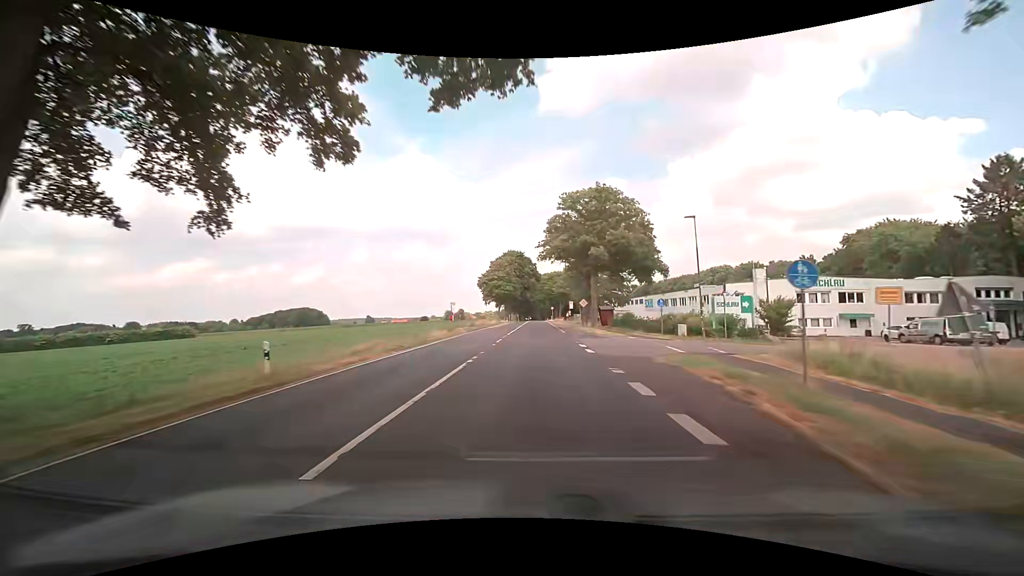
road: secondary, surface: asphalt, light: Day
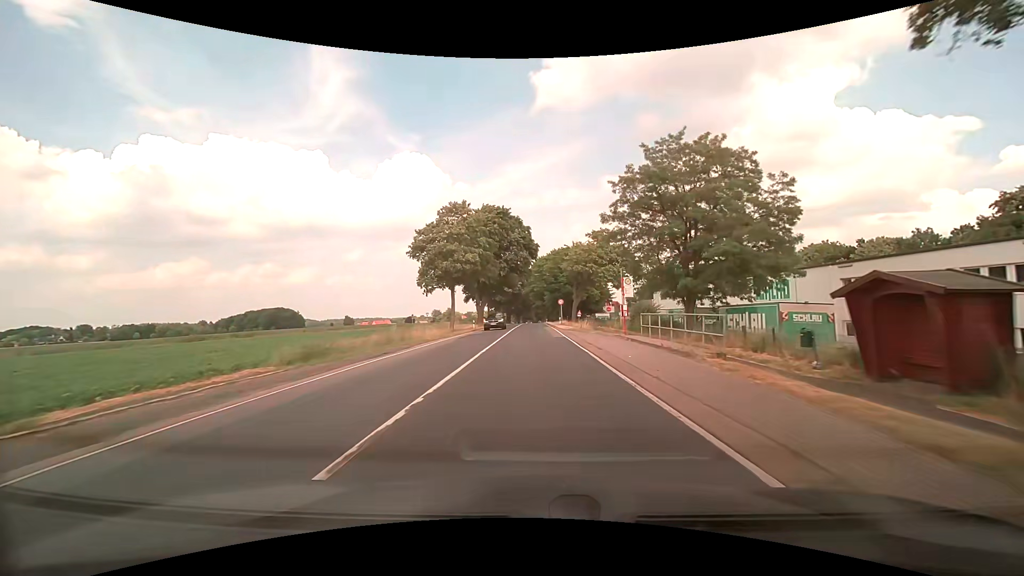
(+0.4, +53.3) m; +1°
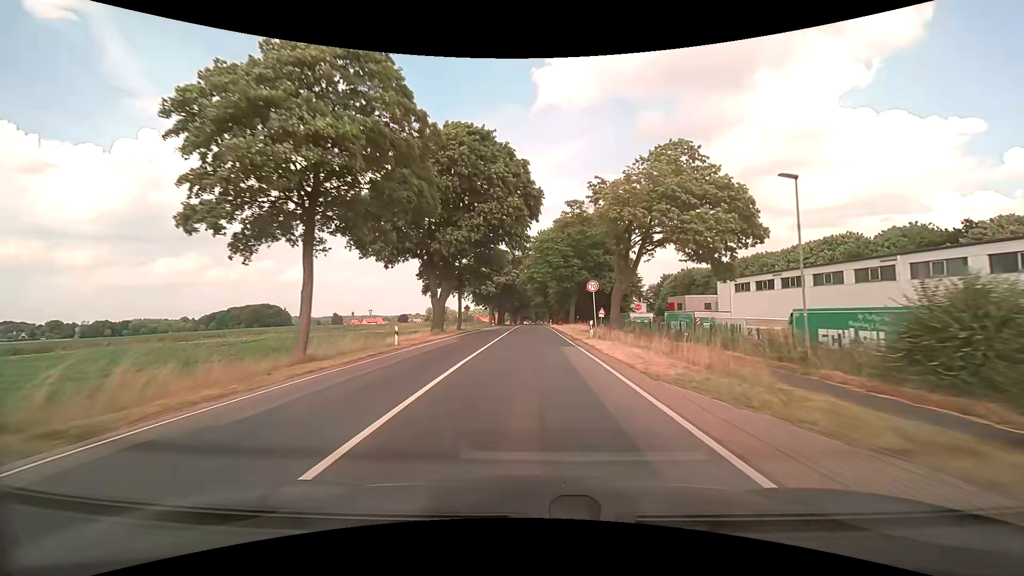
(-0.1, +32.0) m; 0°
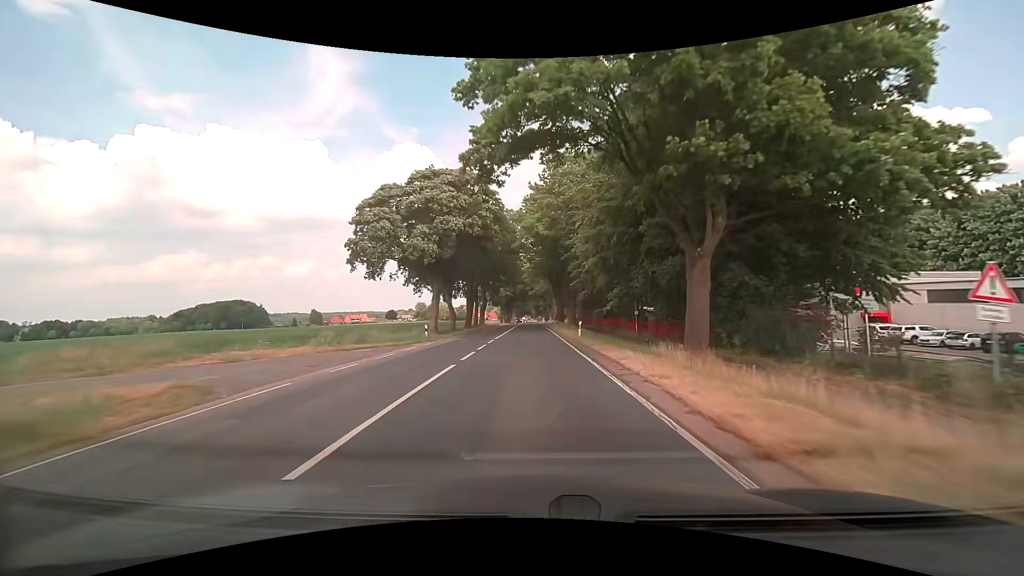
(+0.1, +53.0) m; 0°
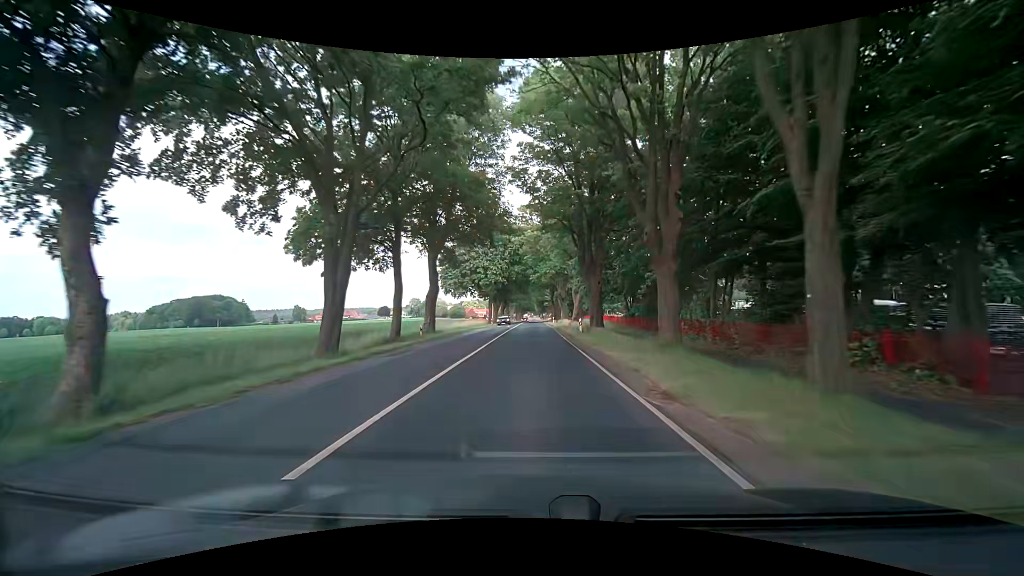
(-0.2, +42.7) m; 0°
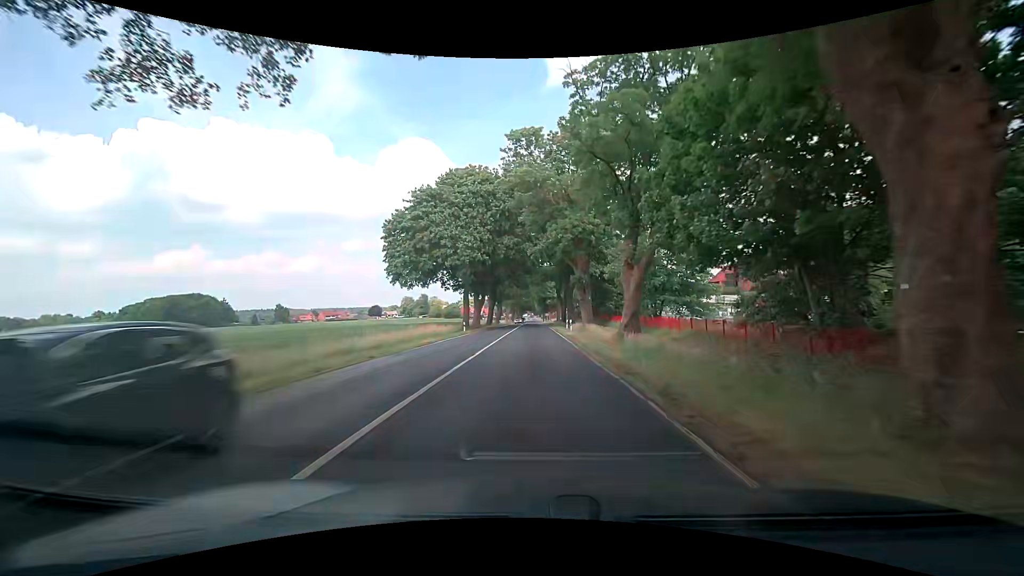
(-0.3, +32.4) m; 0°
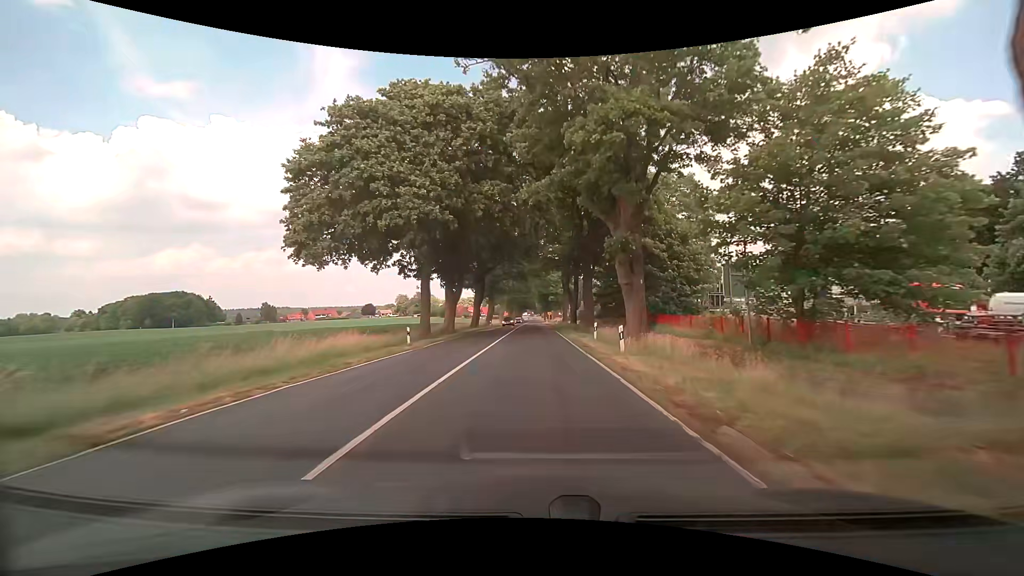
(0.0, +21.8) m; 0°
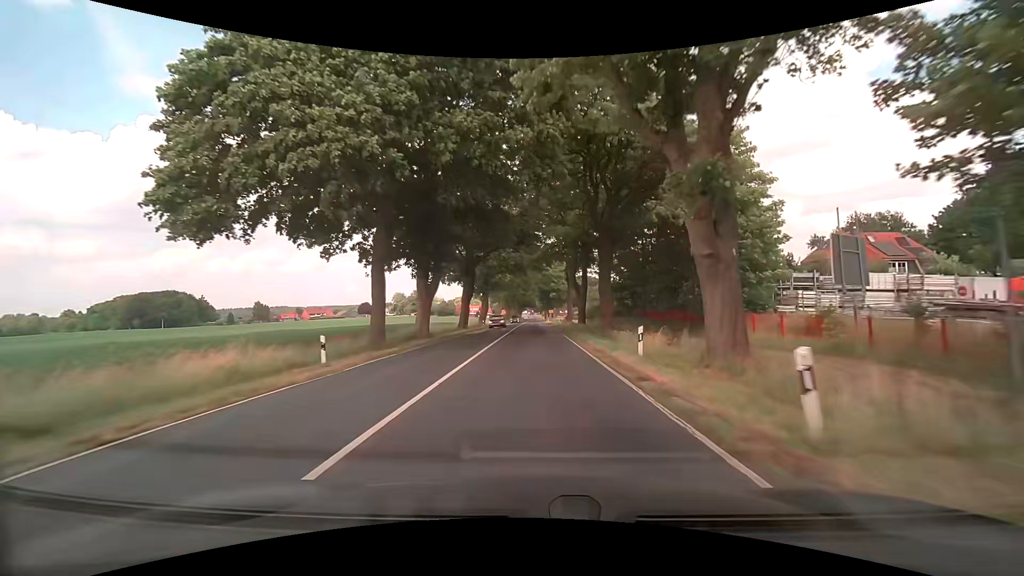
(0.0, +10.9) m; 0°
(0, +10) (0, +20) (0, +30) (0, +40) (0, +50) (0, +60) (0, +70) (+1, +80) (+1, +90) (+1, +100) m
